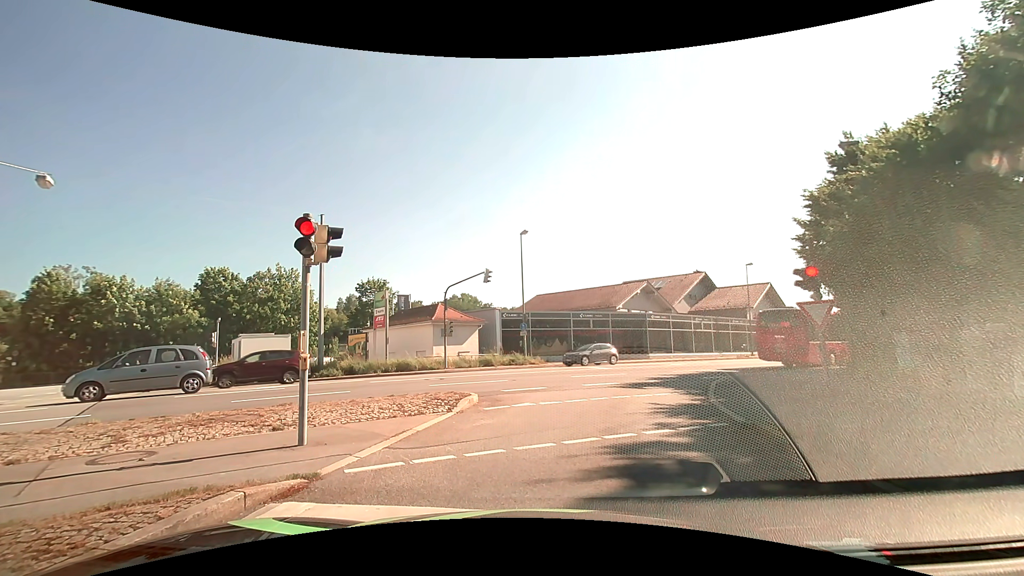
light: Day
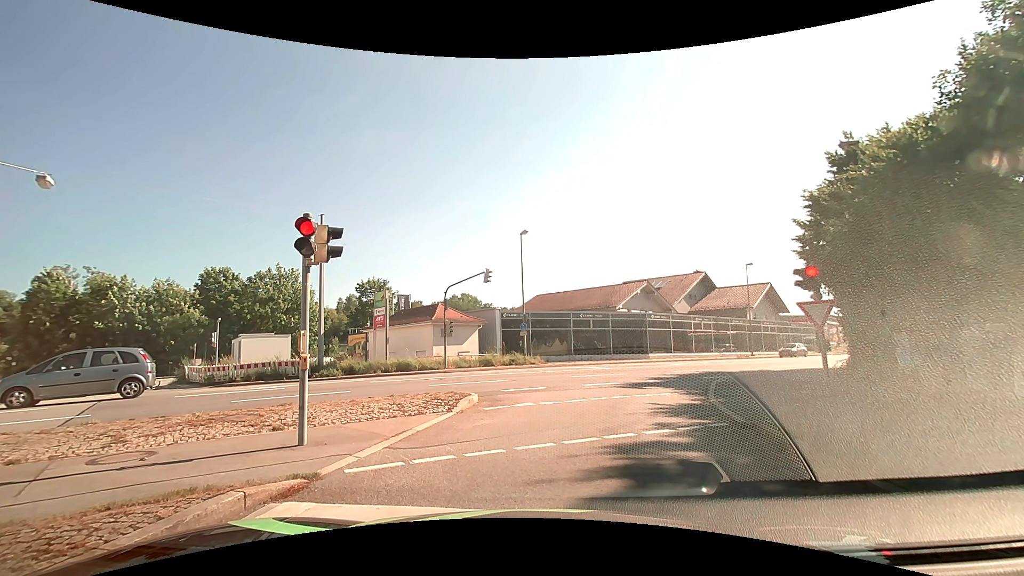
(0.0, 0.0) m; 0°
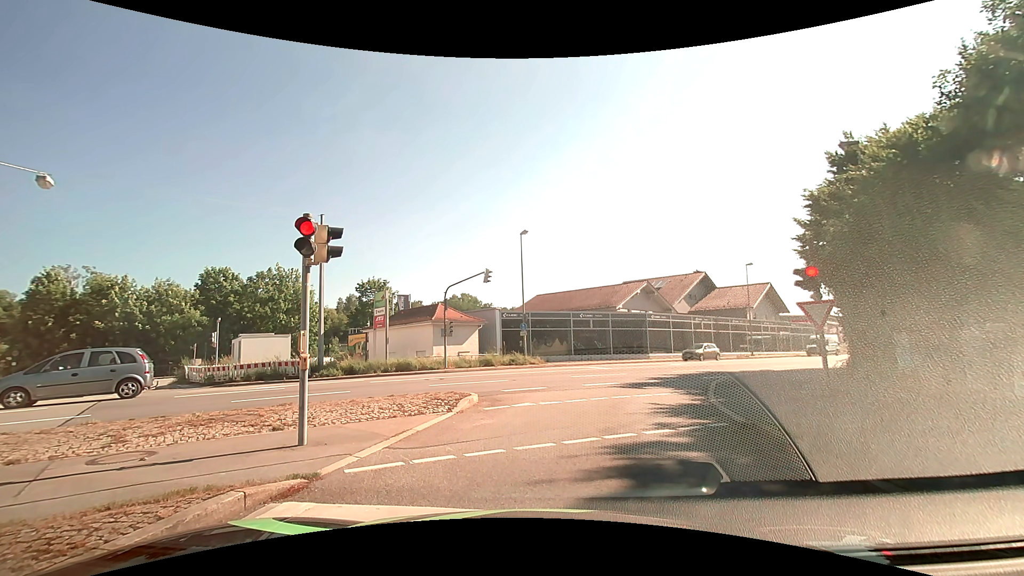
(0.0, 0.0) m; 0°
